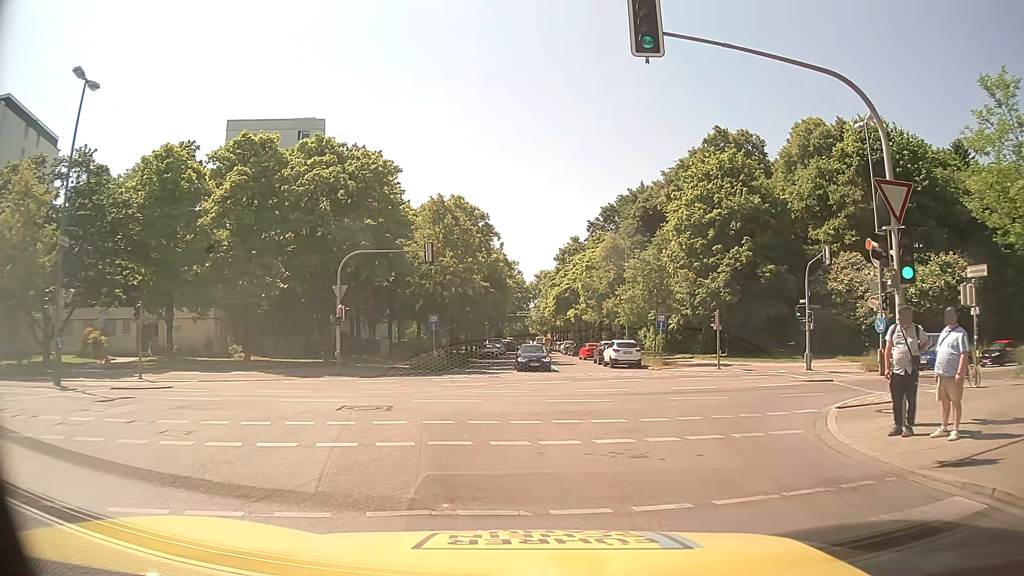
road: residential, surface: asphalt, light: Day
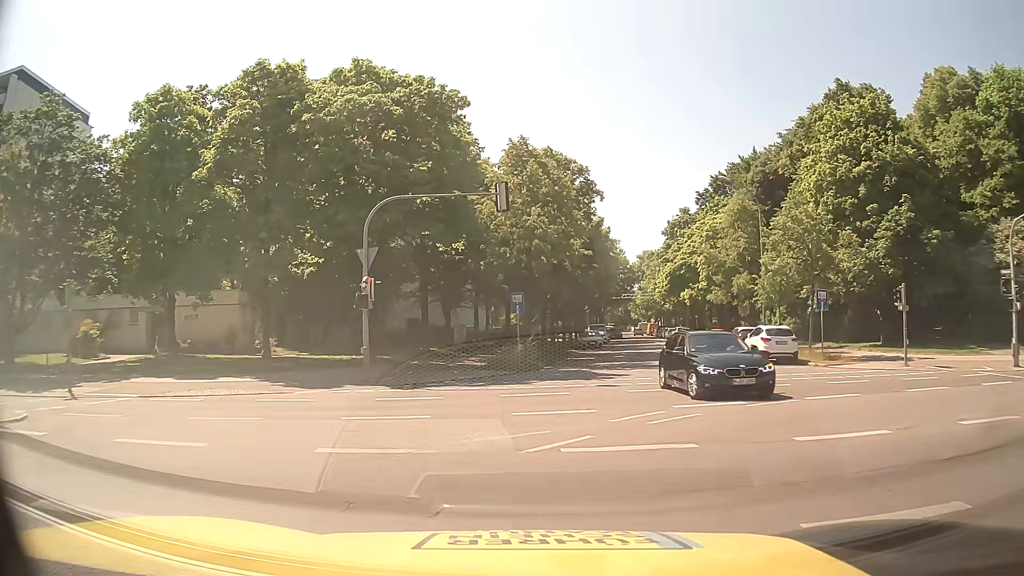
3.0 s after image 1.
(-0.7, +11.1) m; -9°
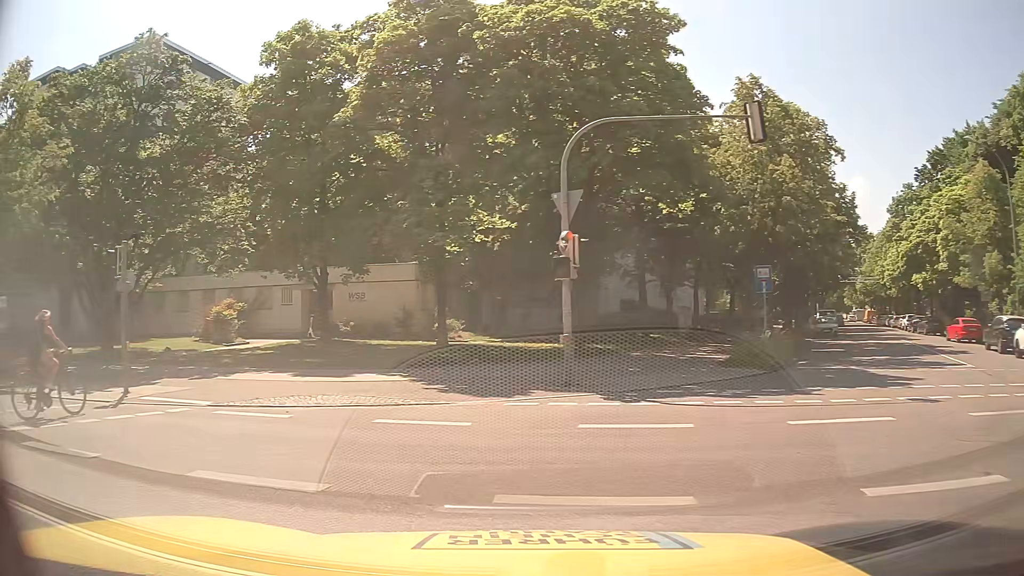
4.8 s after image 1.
(-0.8, +6.5) m; -17°
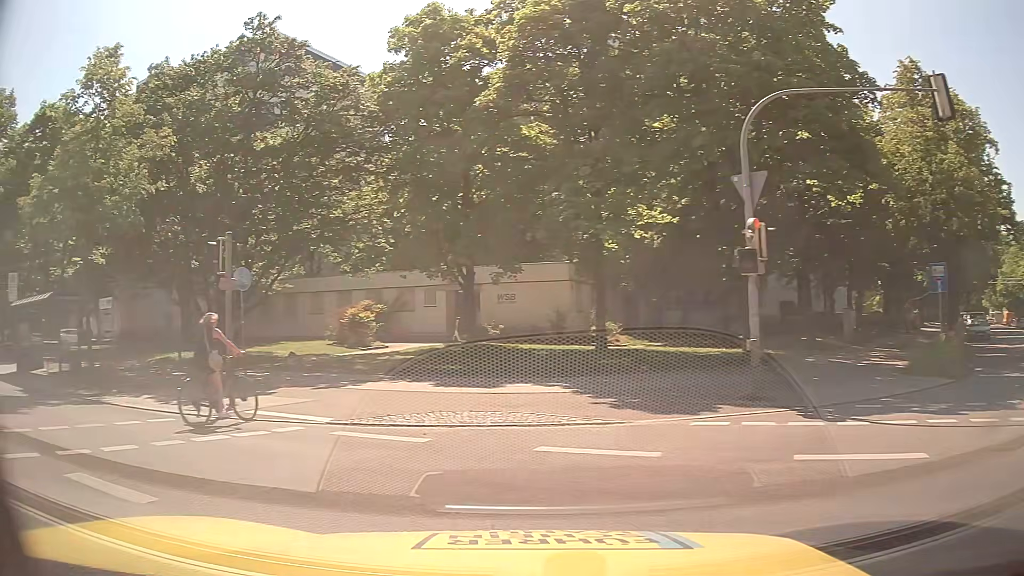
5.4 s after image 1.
(-0.2, +2.1) m; -12°
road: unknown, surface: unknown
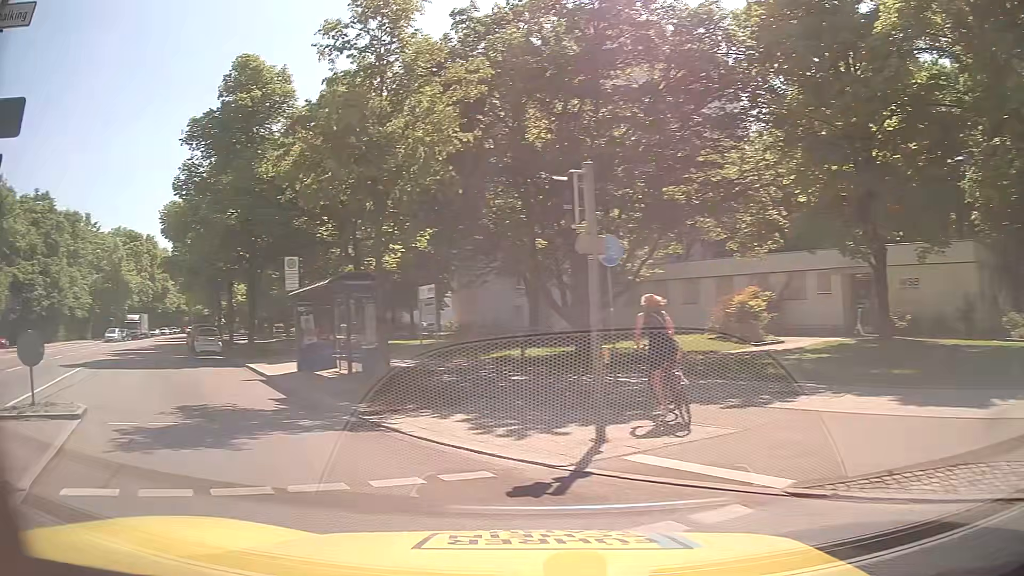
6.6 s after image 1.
(-1.5, +5.0) m; -31°
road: secondary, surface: asphalt
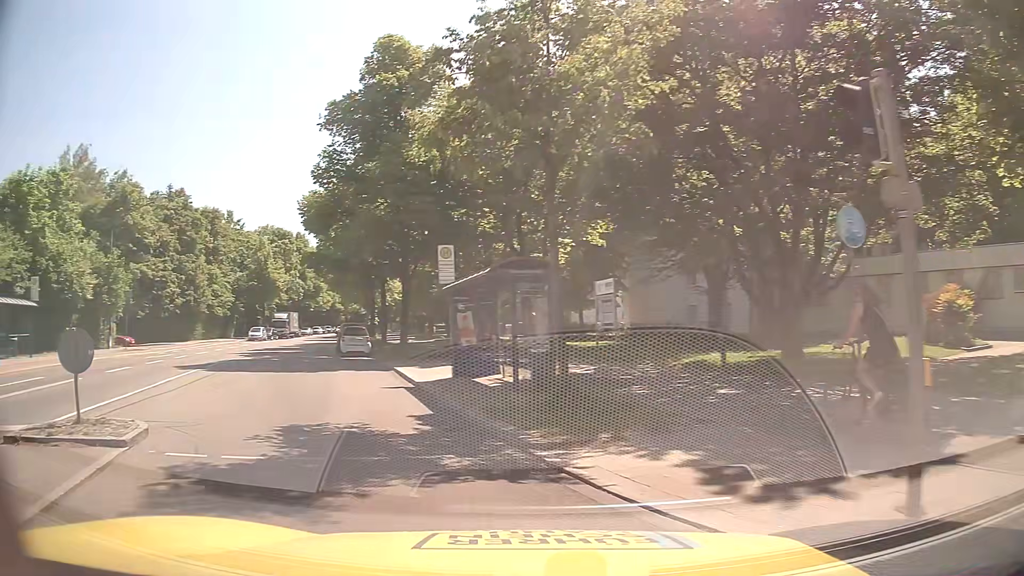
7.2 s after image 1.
(-0.5, +3.3) m; -17°
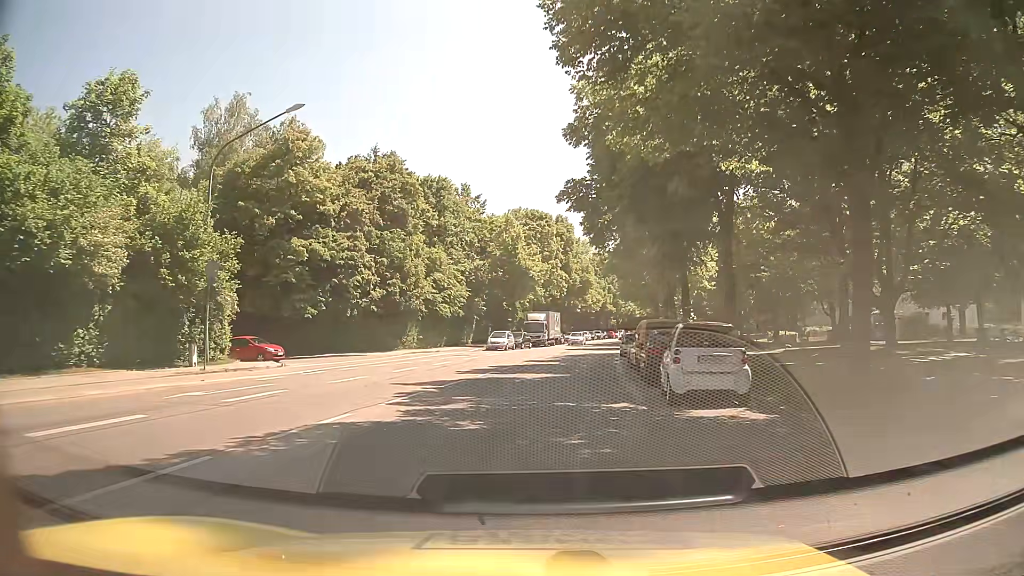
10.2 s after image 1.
(-6.3, +21.6) m; -22°
